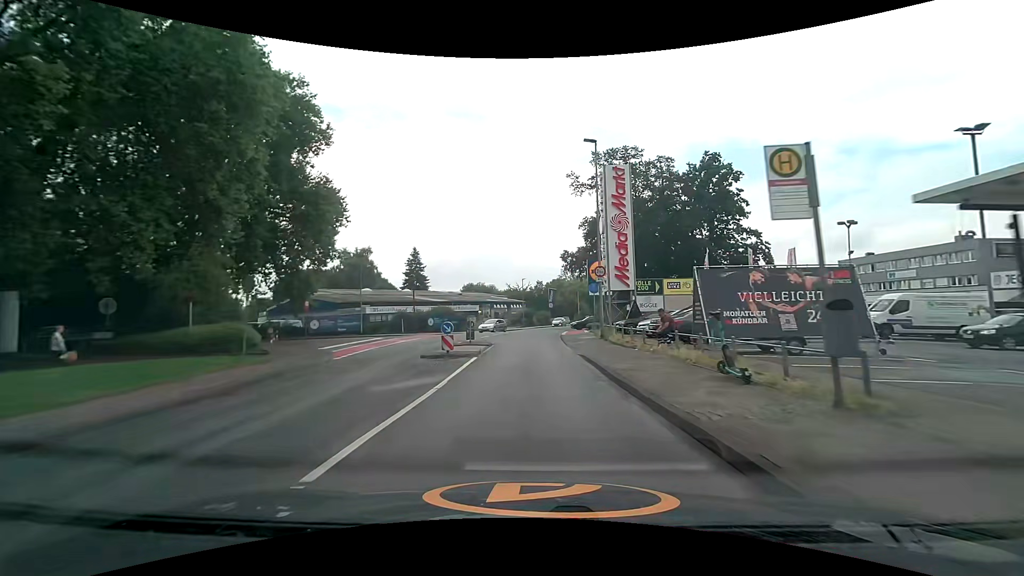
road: unclassified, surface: asphalt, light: Day
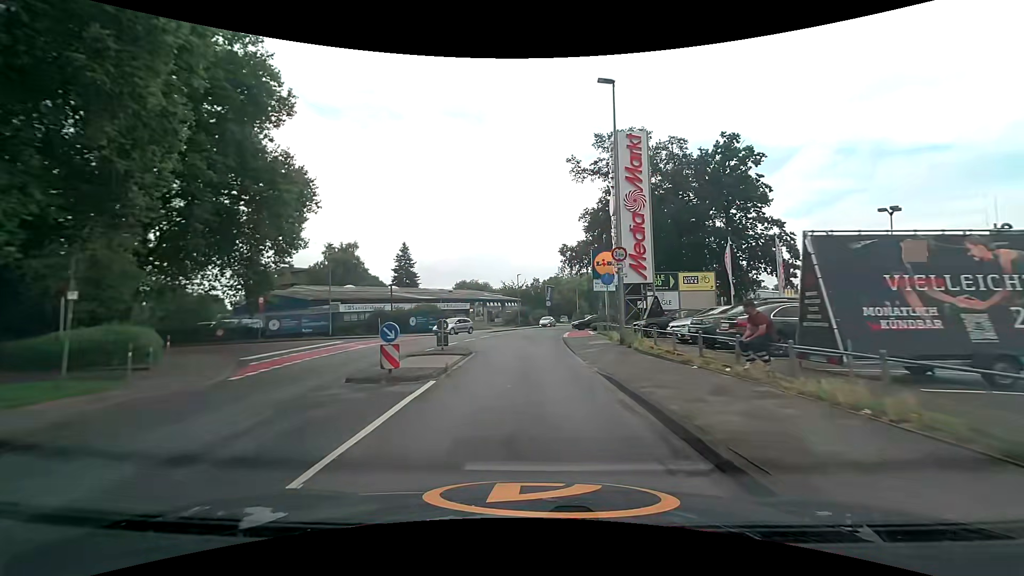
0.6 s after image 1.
(0.0, +6.6) m; 0°
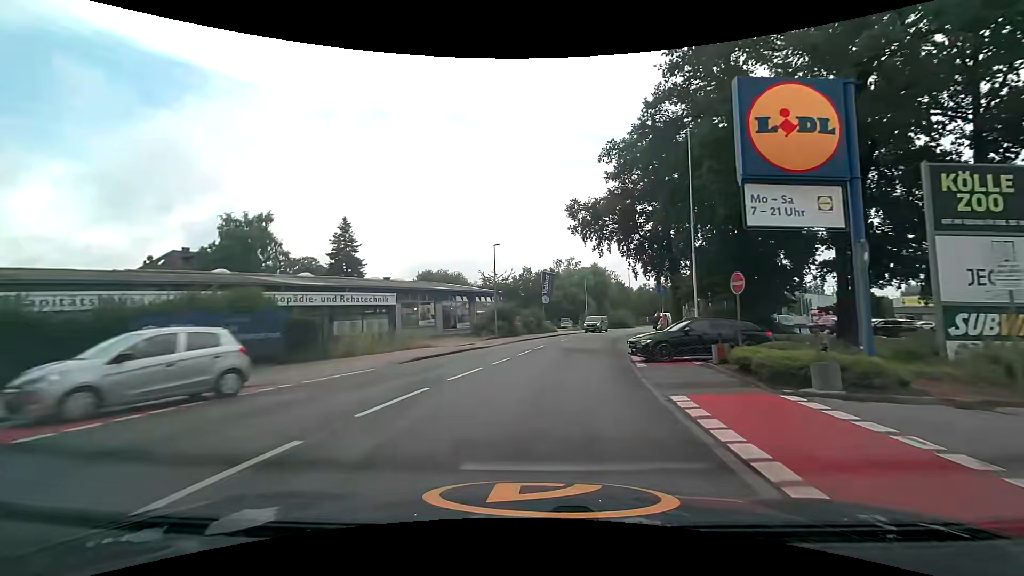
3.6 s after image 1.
(+0.4, +32.2) m; +1°
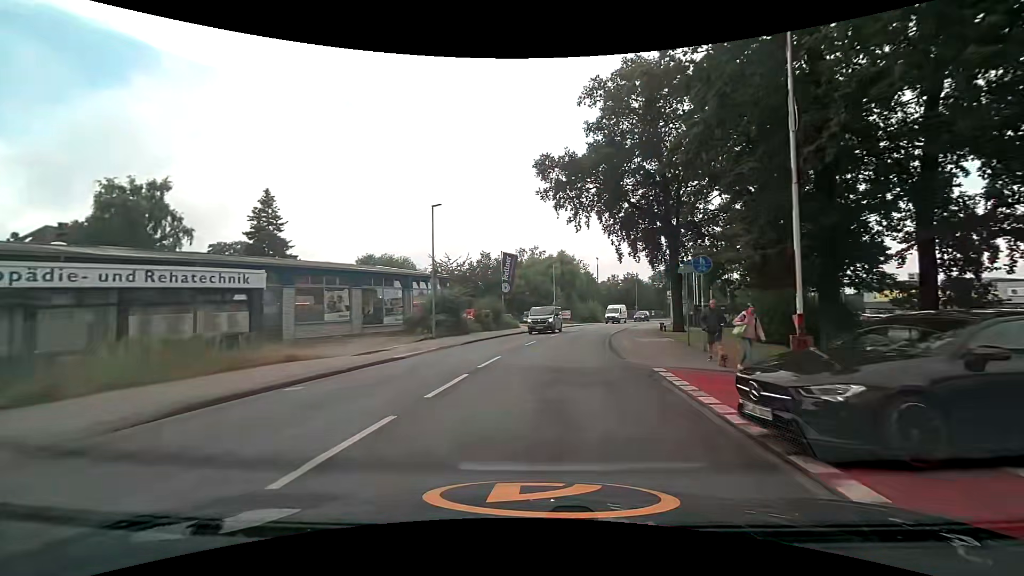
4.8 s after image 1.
(+0.4, +12.0) m; +4°
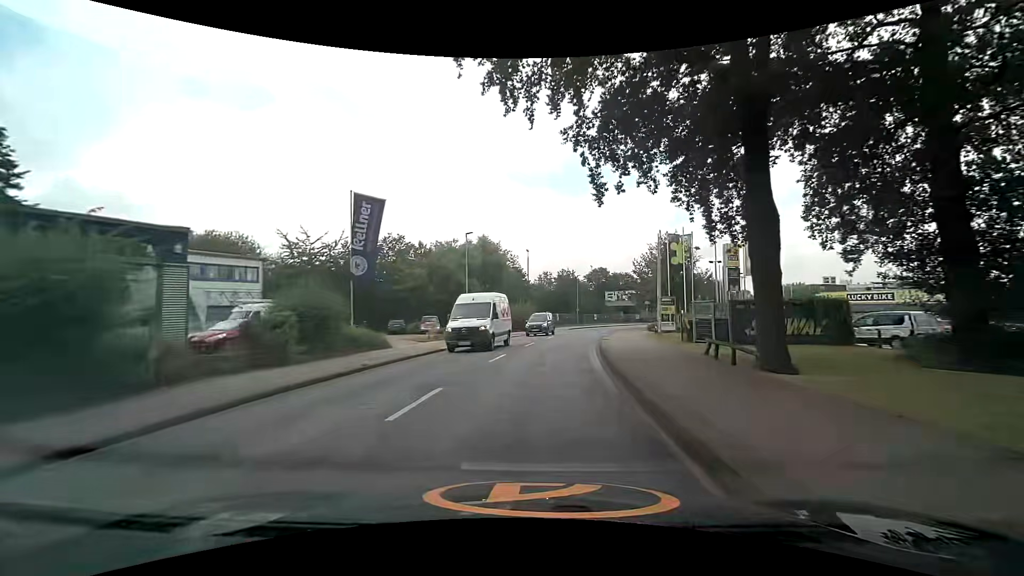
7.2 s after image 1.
(+1.9, +23.5) m; +9°
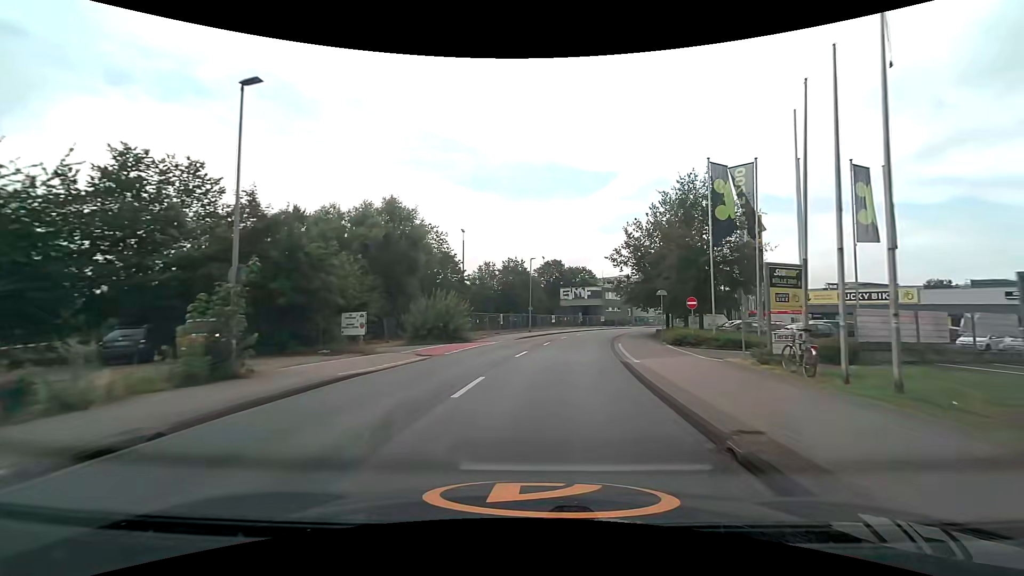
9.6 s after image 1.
(+1.2, +24.4) m; +6°
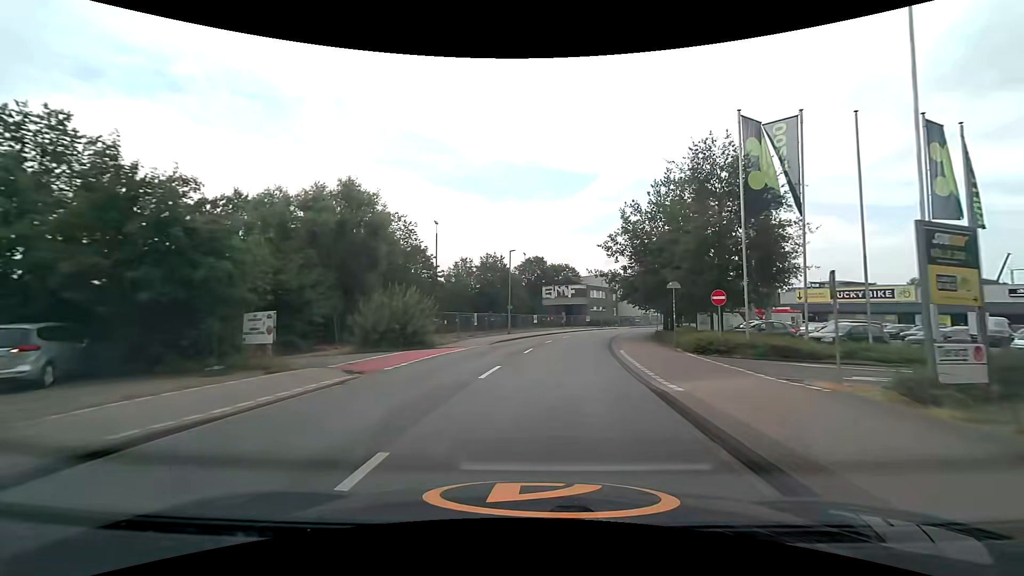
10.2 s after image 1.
(+0.1, +6.4) m; +2°
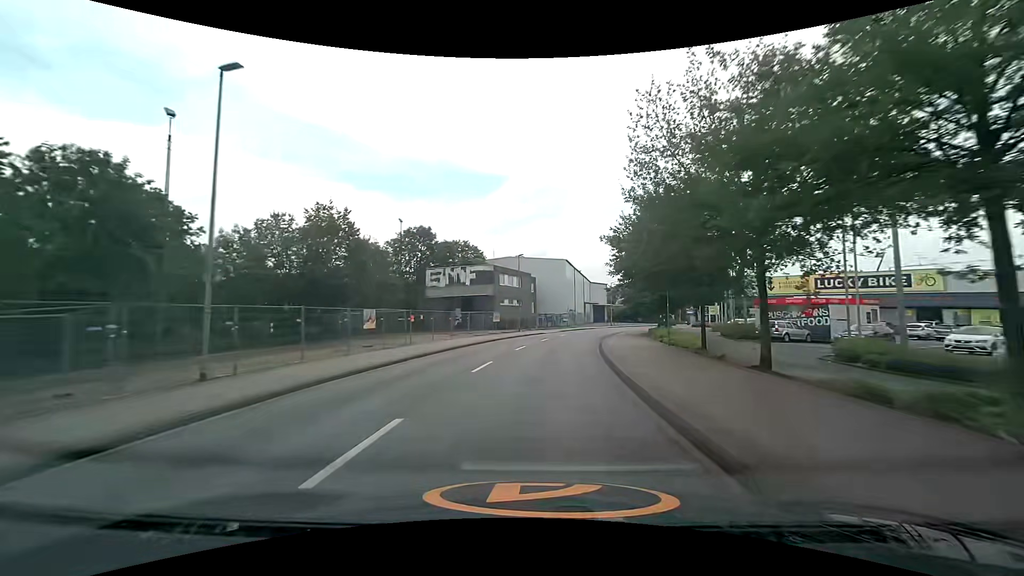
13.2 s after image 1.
(+3.0, +33.8) m; +10°
(0, +10) (+1, +20) (+2, +30) (+4, +40) (+7, +49) (+10, +59) (+14, +68) (+18, +77) (+22, +86) (+26, +95) m
